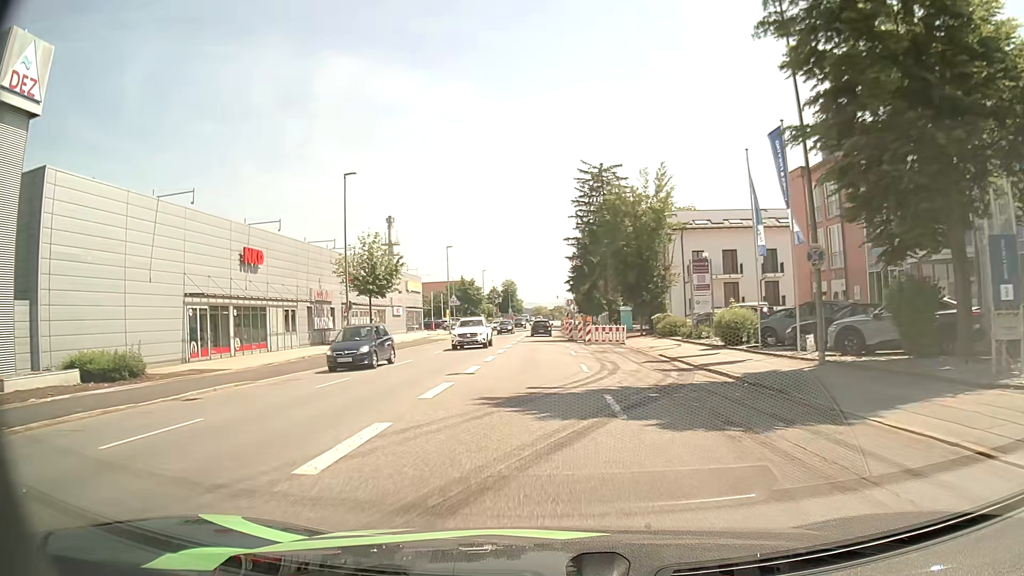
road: tertiary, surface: asphalt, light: Day
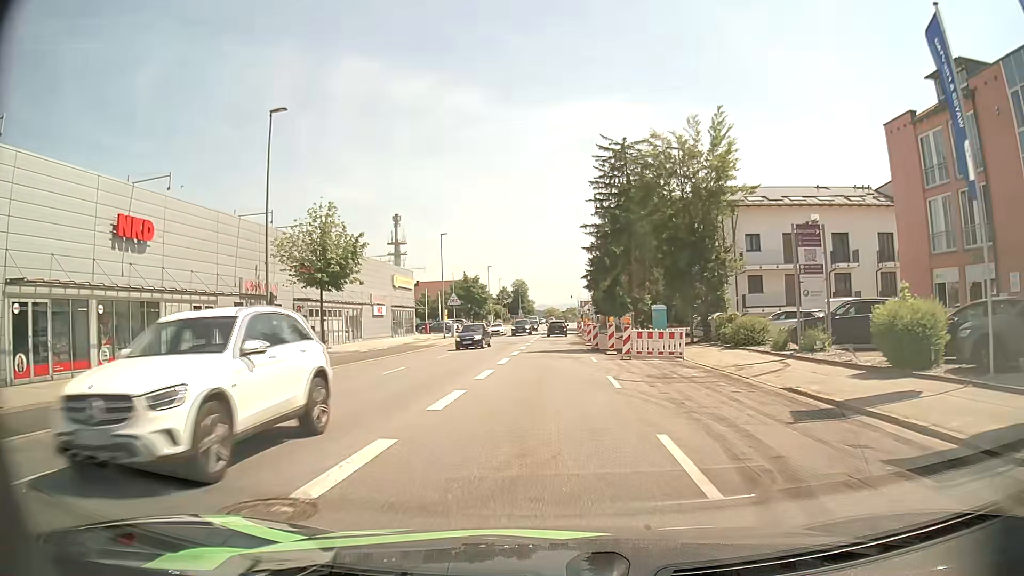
(-0.2, +13.2) m; -1°
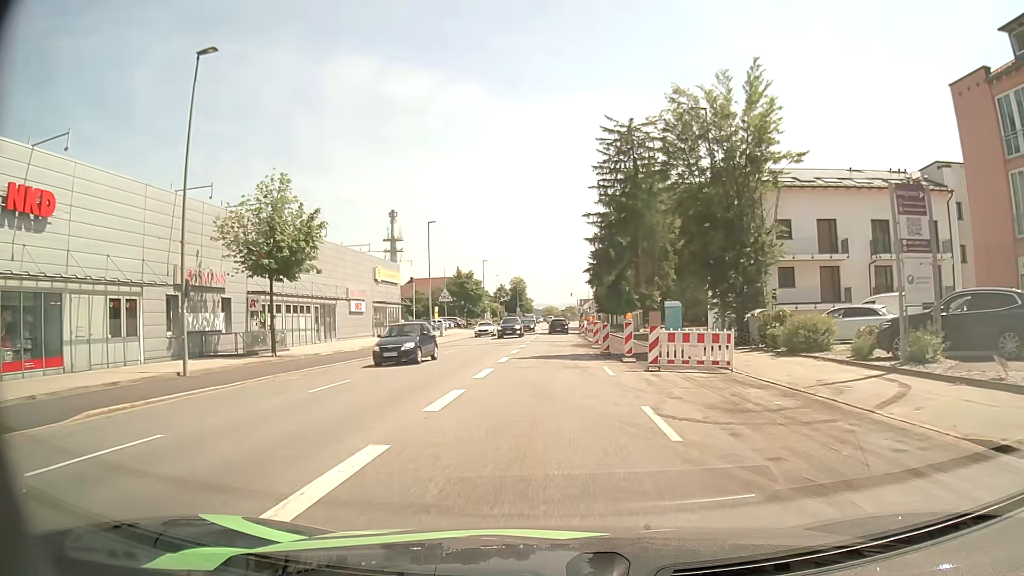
(0.0, +6.7) m; 0°
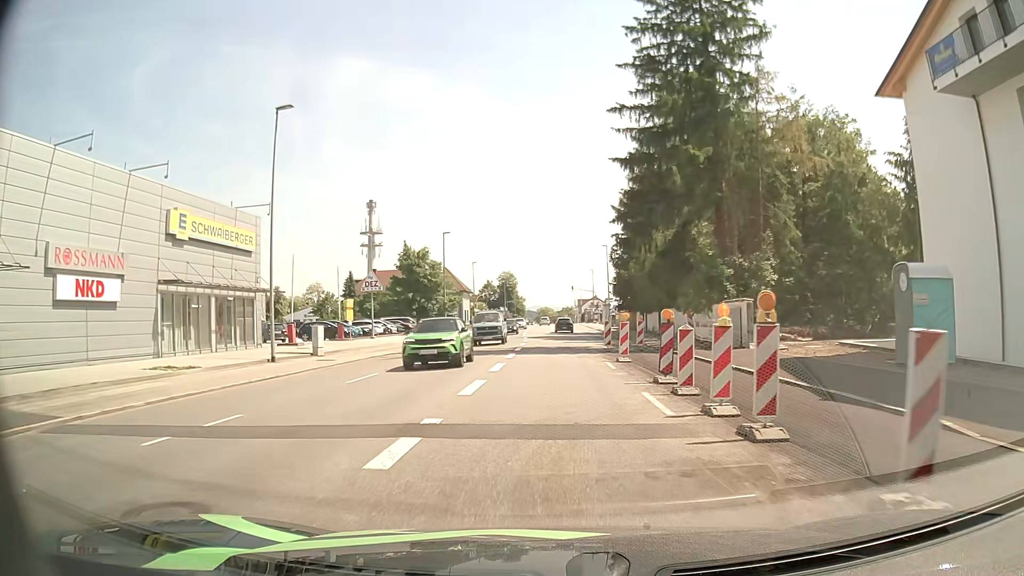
(+0.2, +34.0) m; 0°
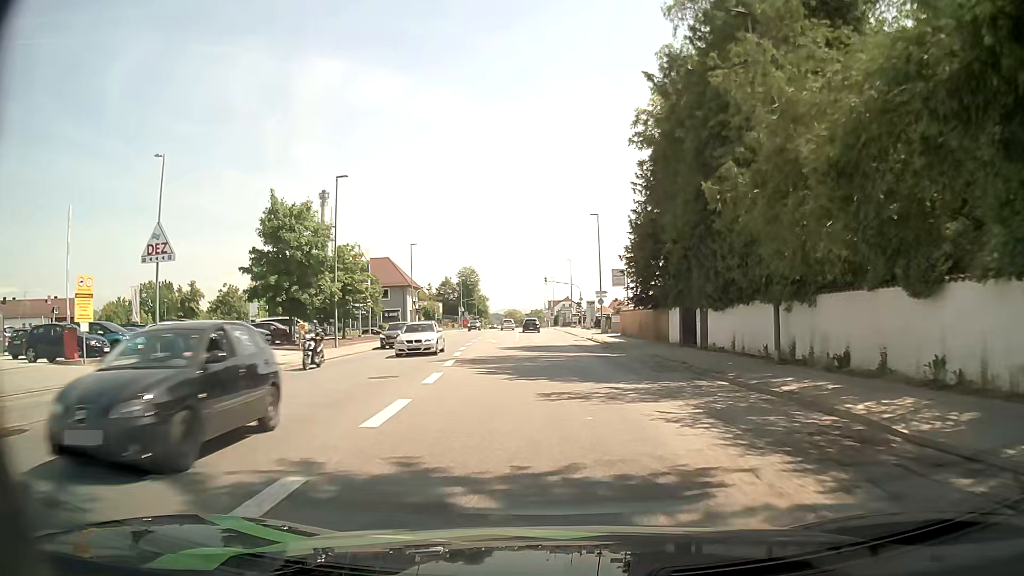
(+0.4, +27.7) m; +3°
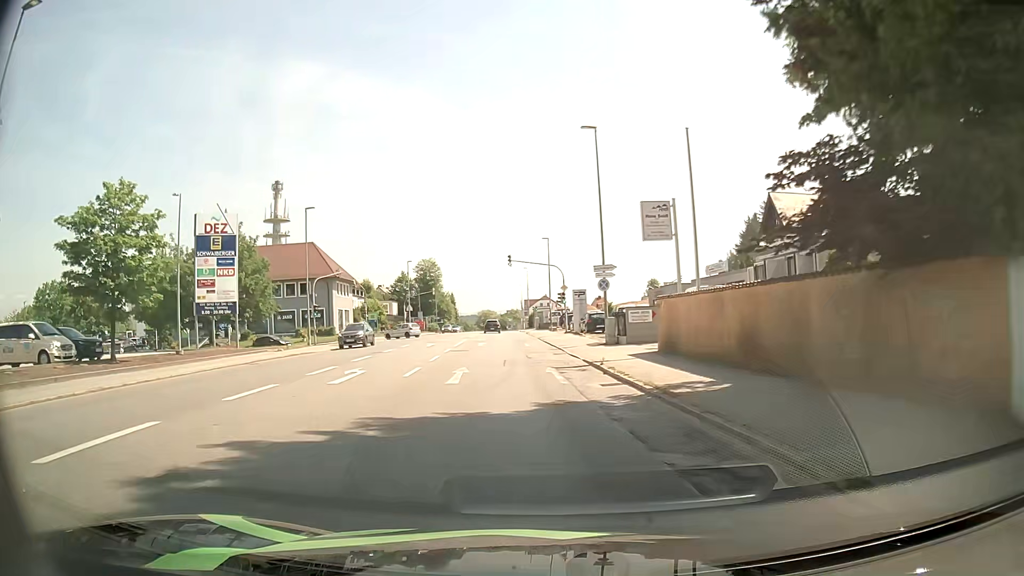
(+0.7, +26.9) m; +2°
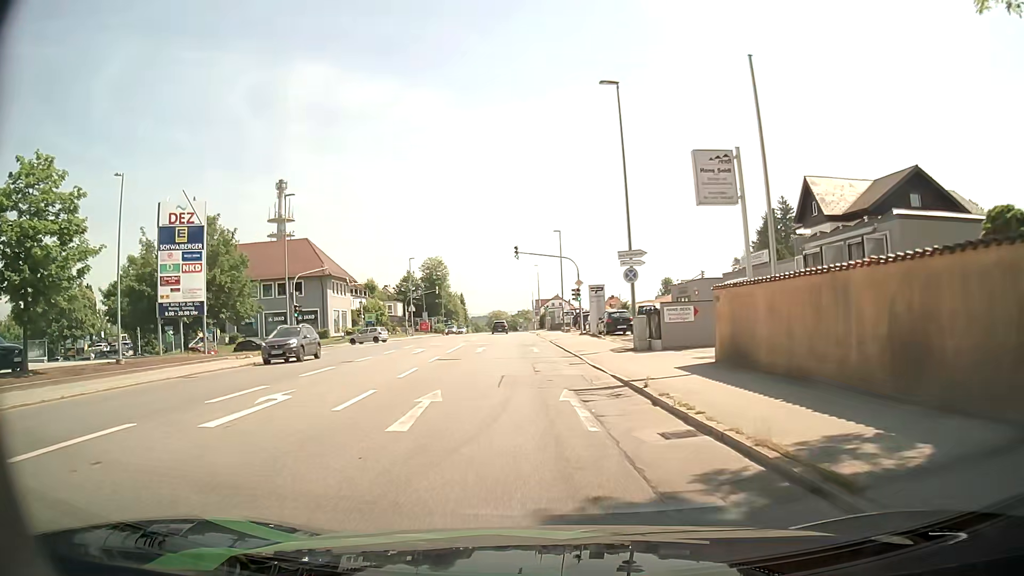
(-0.1, +6.3) m; -1°
